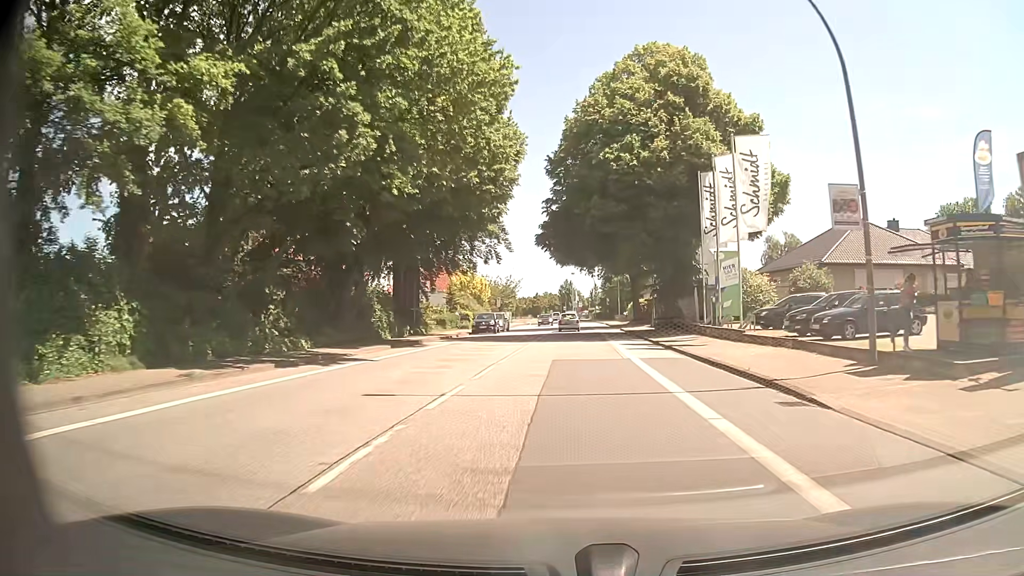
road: primary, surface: asphalt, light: Day
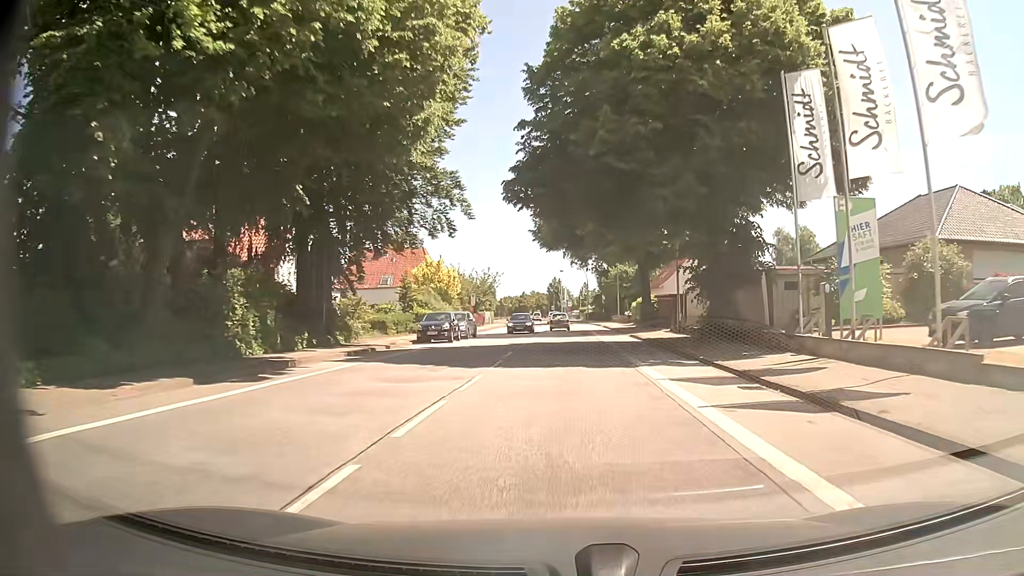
(+0.2, +15.6) m; +2°
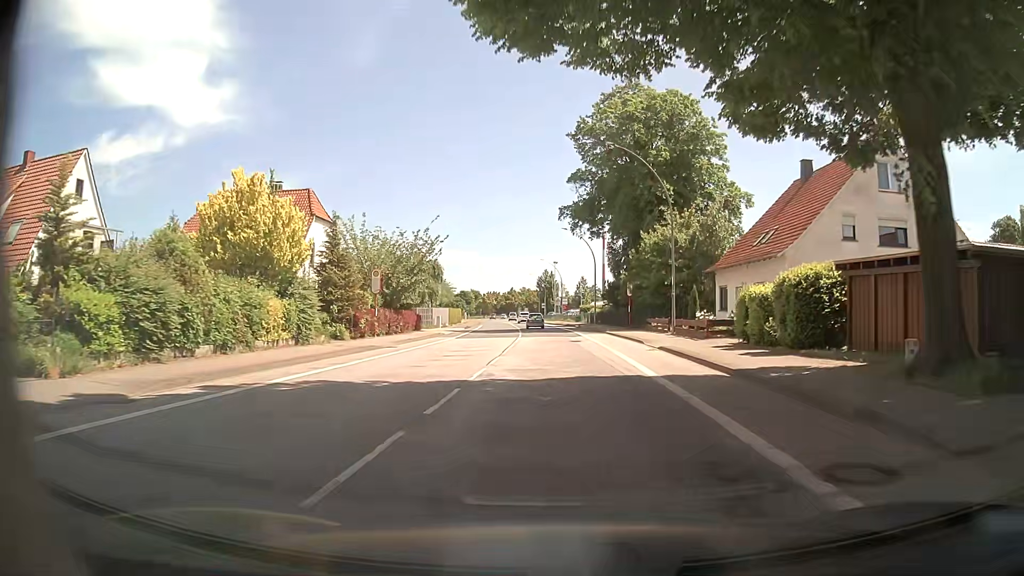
(0.0, +38.8) m; 0°
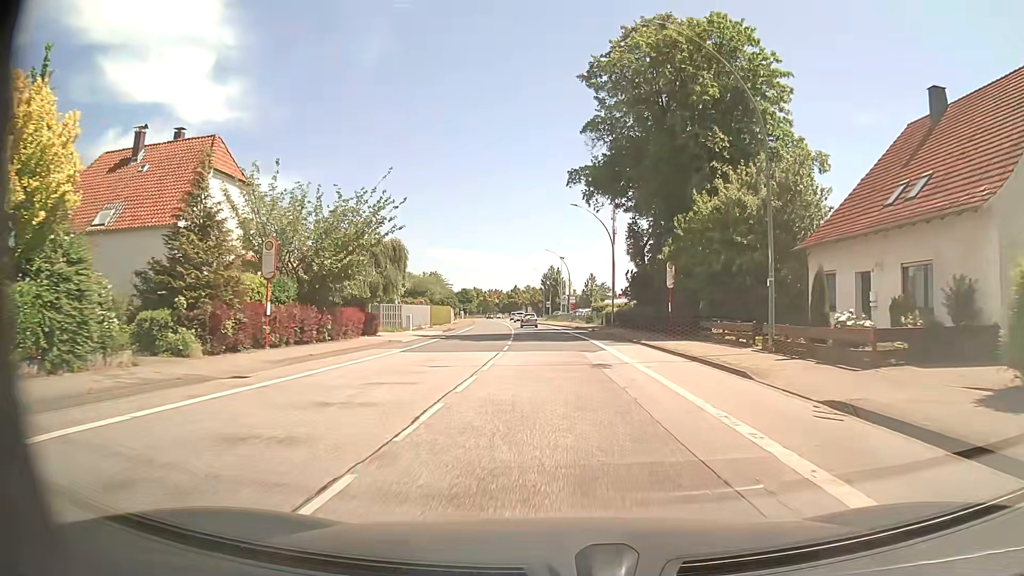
(0.0, +15.5) m; 0°
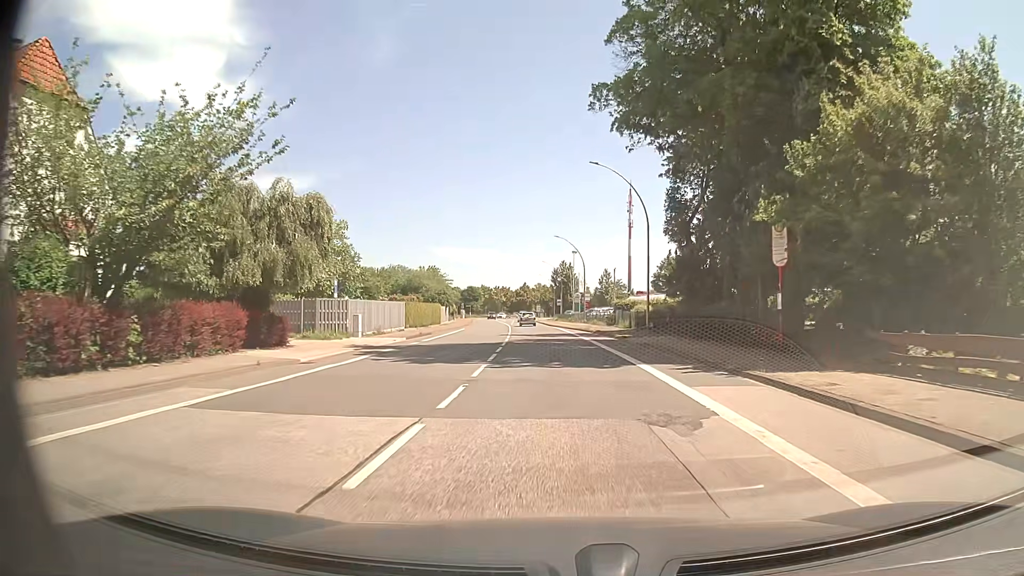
(-0.1, +15.5) m; -1°
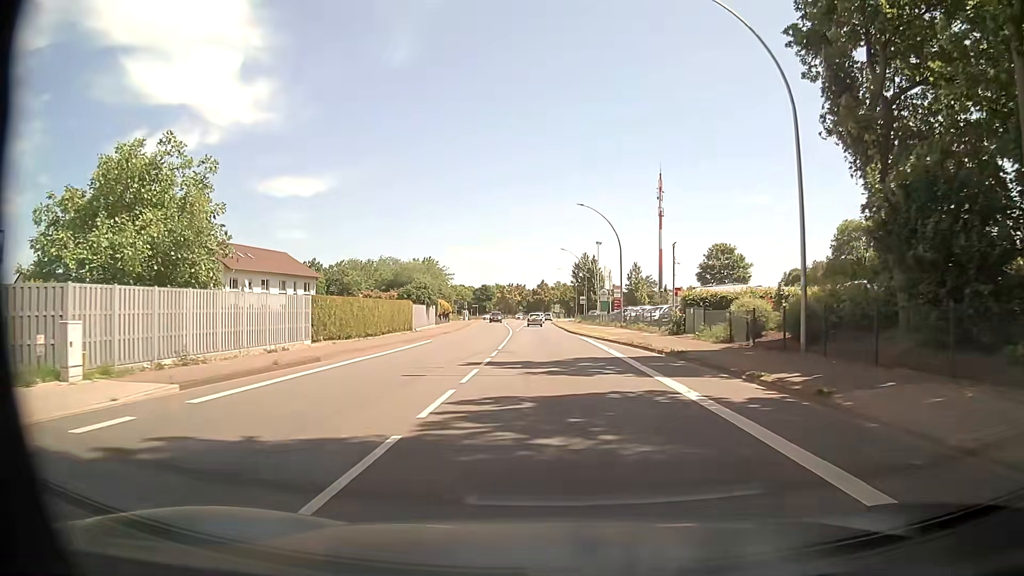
(-0.4, +23.3) m; -2°
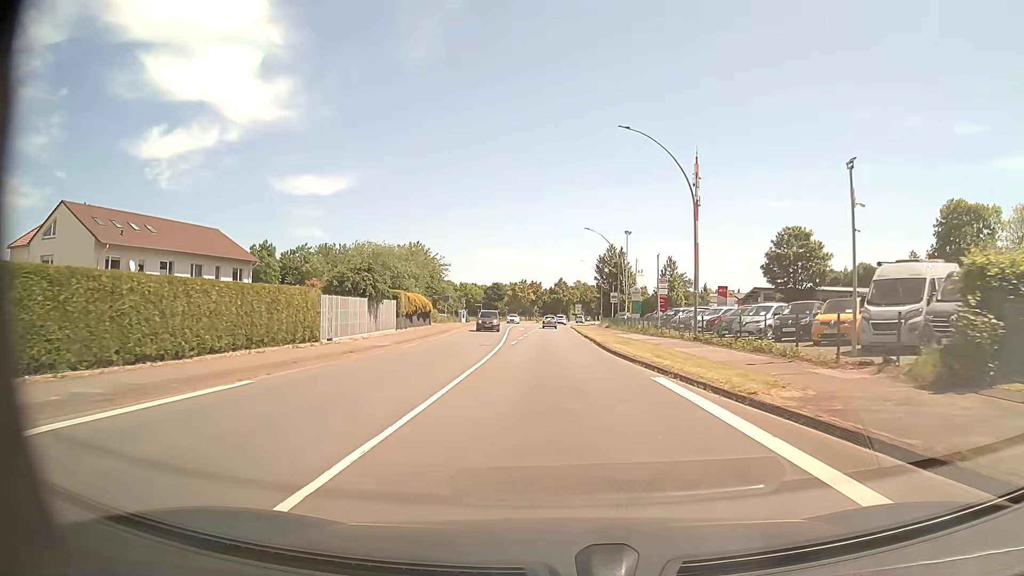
(-0.2, +23.3) m; -2°
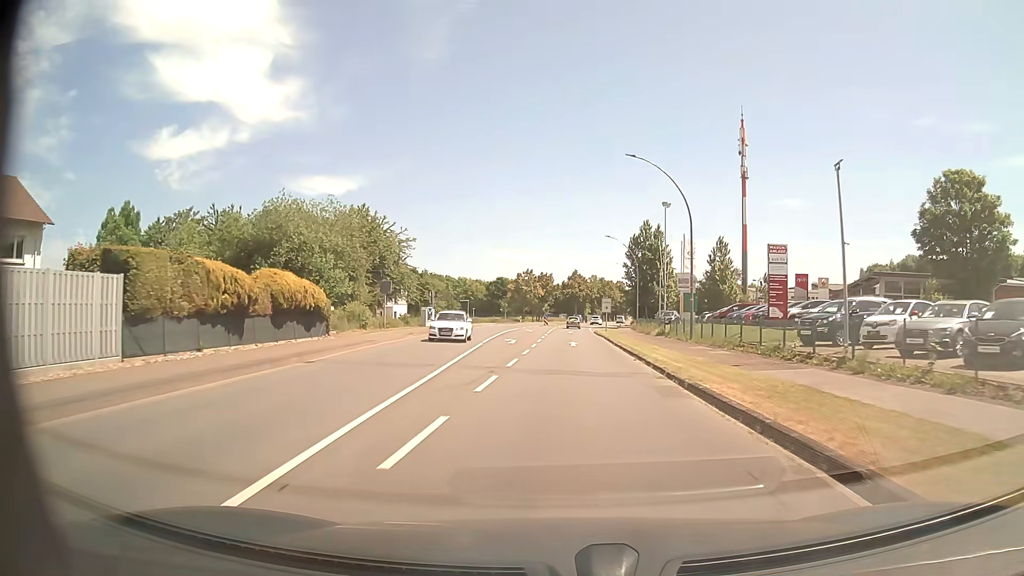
(-0.1, +31.1) m; 0°
(0, +10) (0, +20) (0, +30) (+1, +40) (+1, +50) (+1, +60) (+1, +70) (+2, +80) (+2, +90) (+3, +100) m
